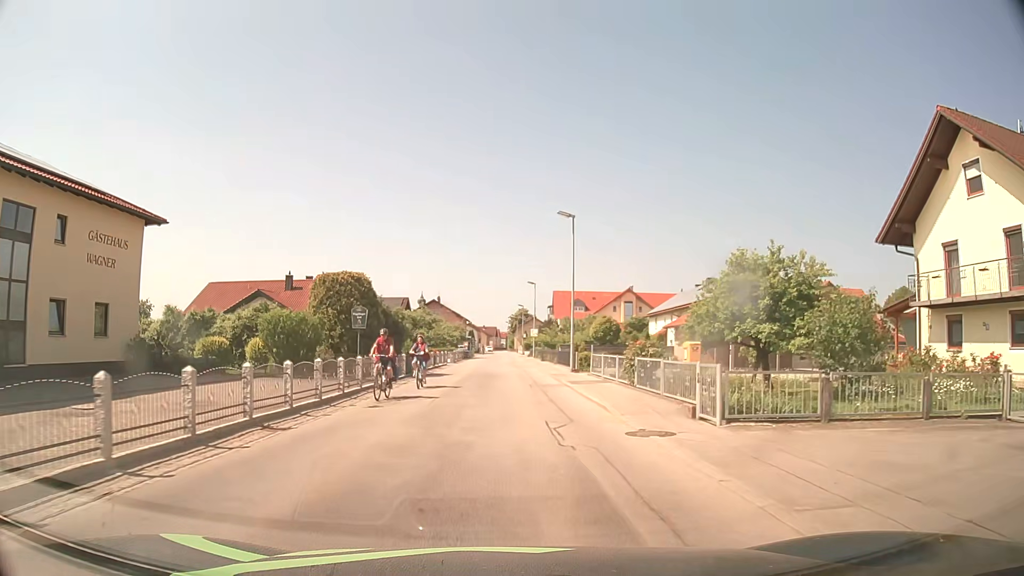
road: tertiary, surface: asphalt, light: Day
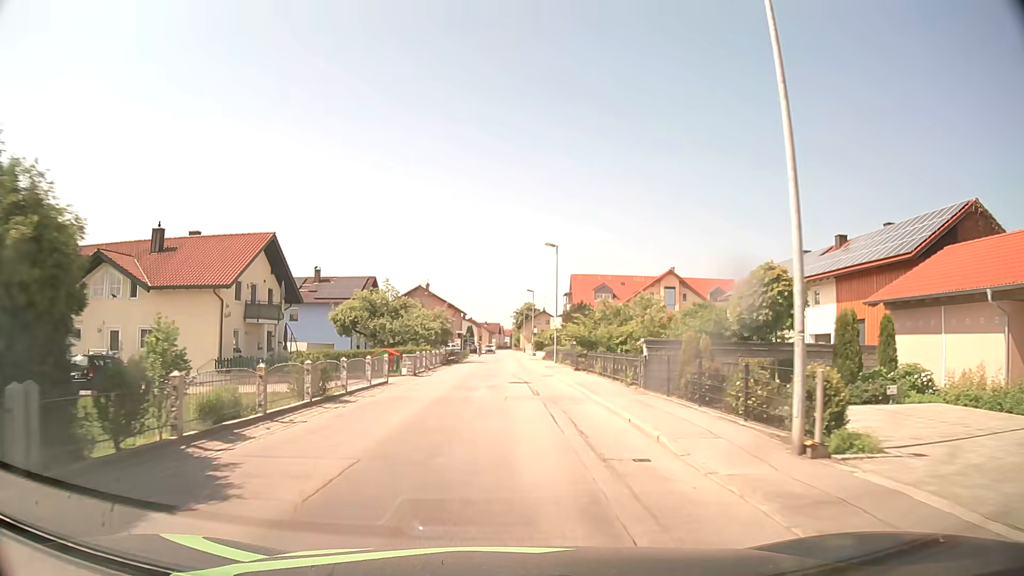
(-0.1, +26.6) m; 0°
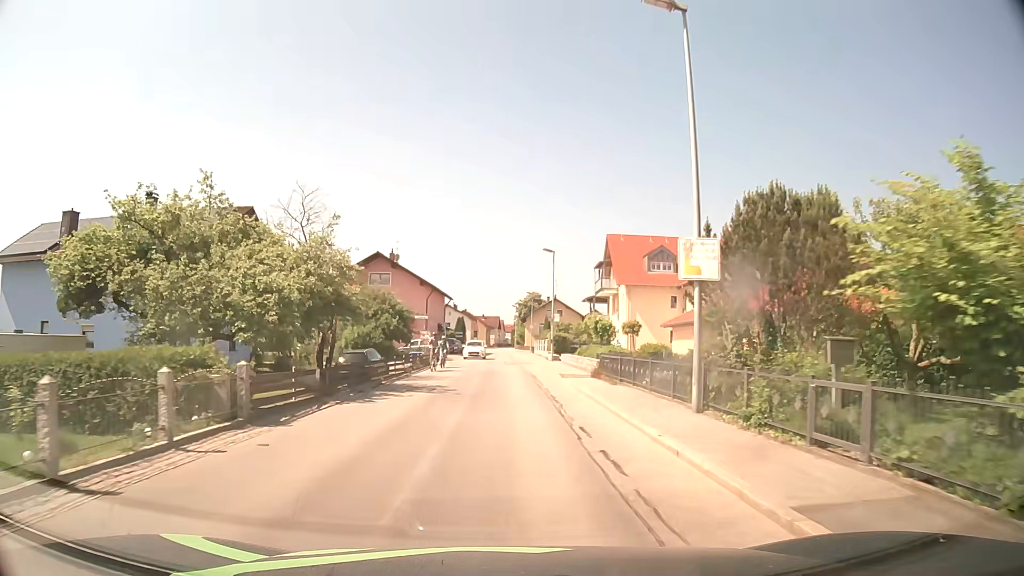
(0.0, +34.3) m; 0°
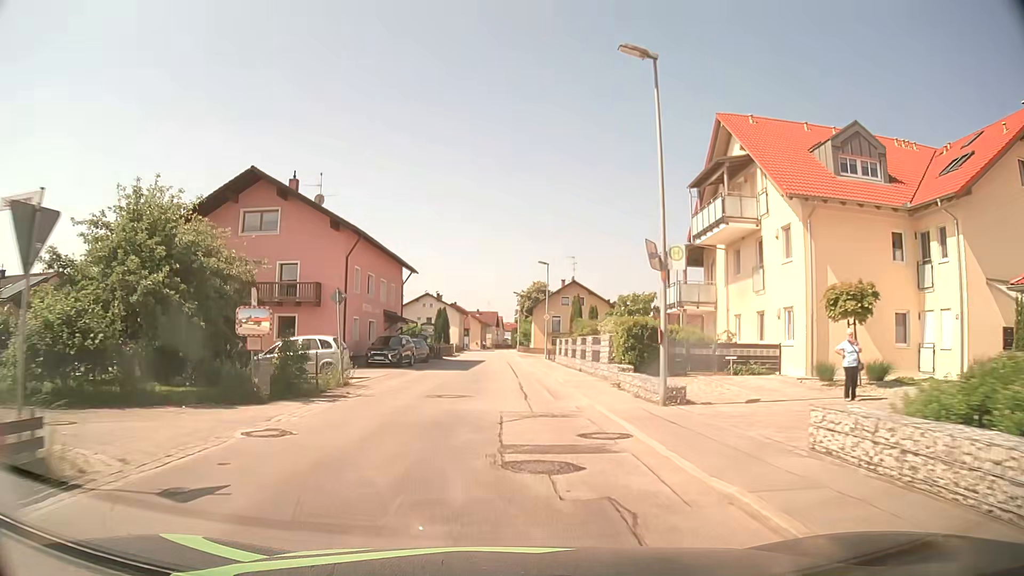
(0.0, +34.7) m; 0°
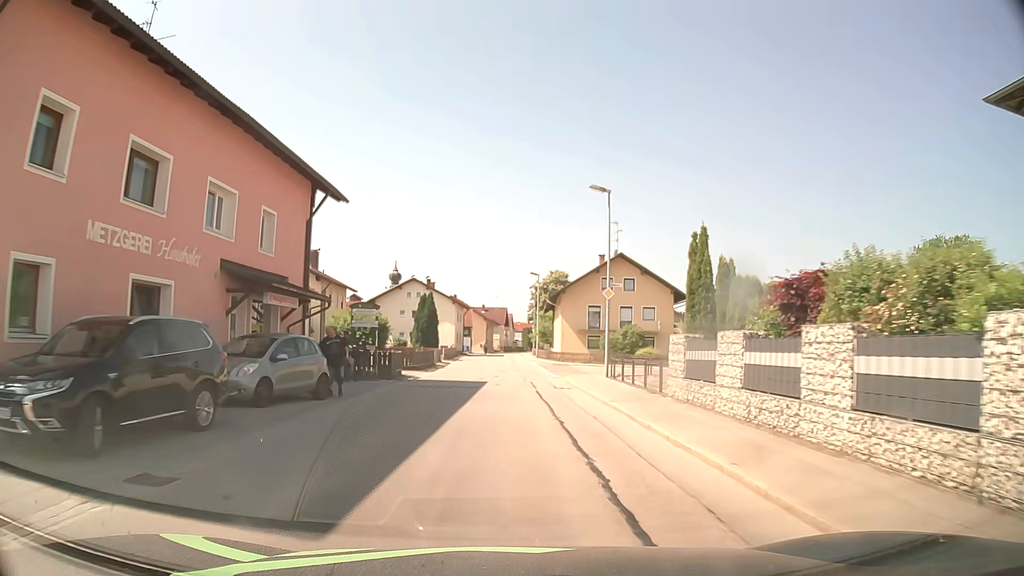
(-0.5, +27.8) m; -1°
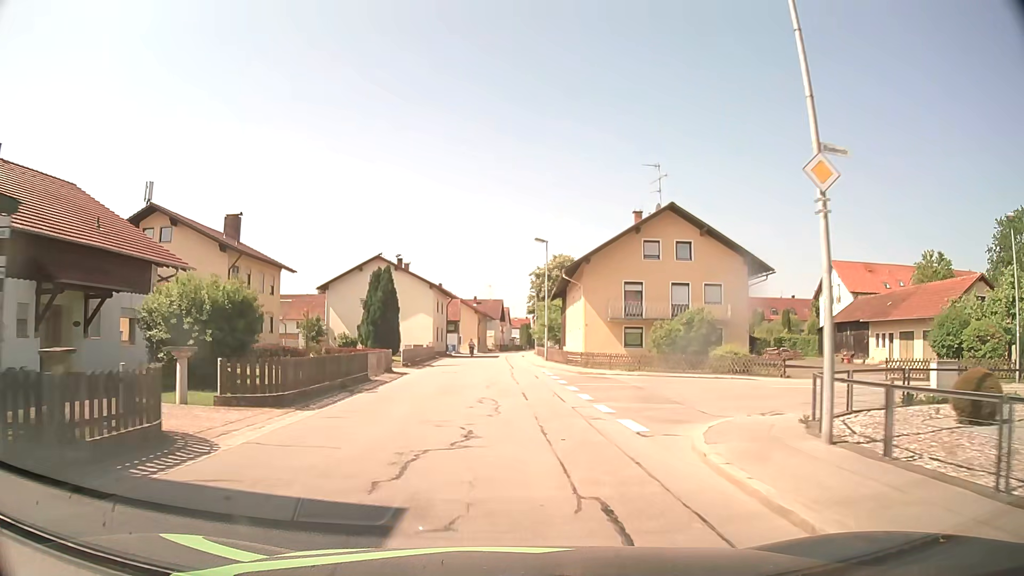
(+0.1, +20.0) m; 0°
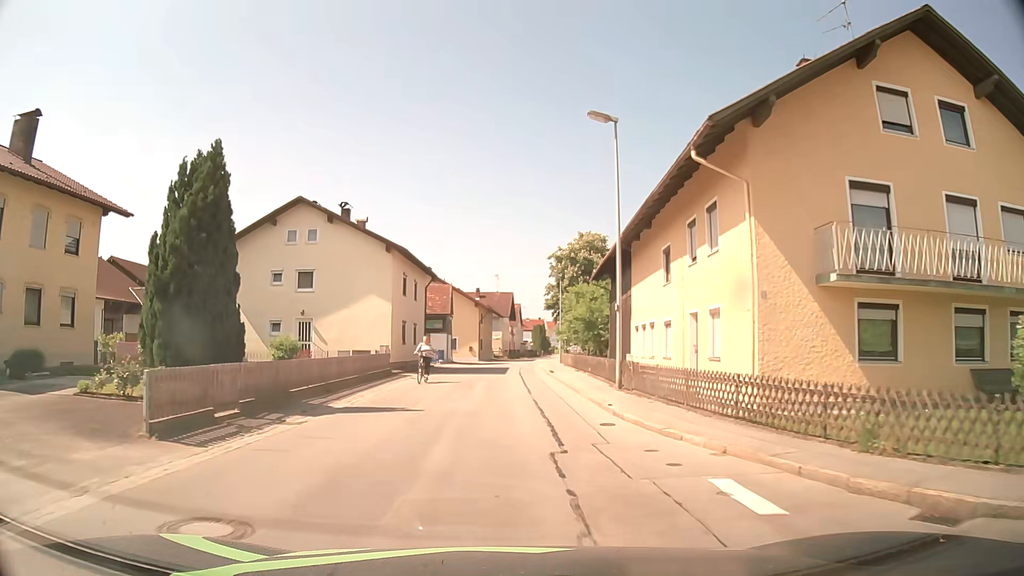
(-0.2, +26.1) m; -1°
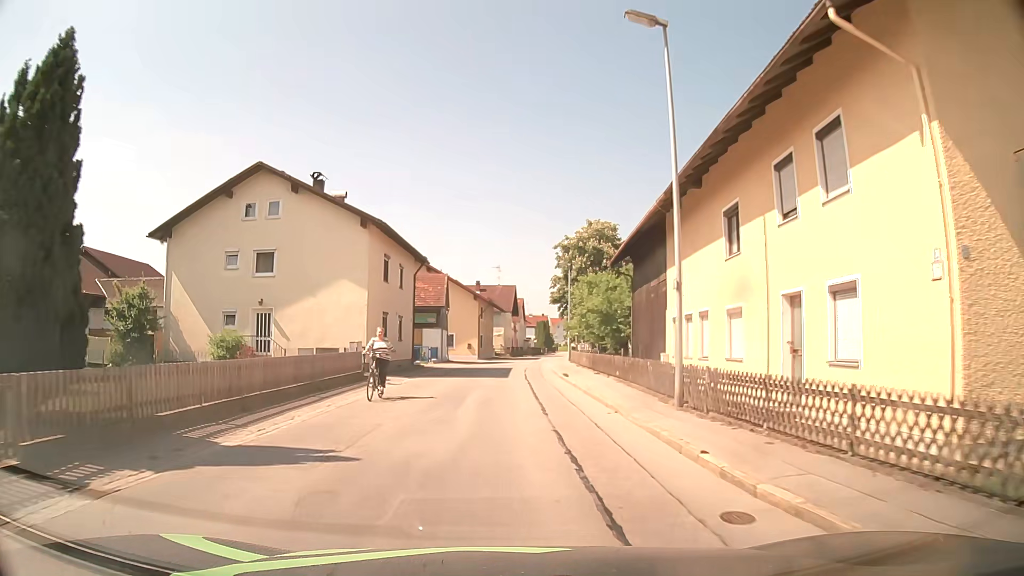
(+0.1, +6.6) m; 0°
(0, +10) (0, +20) (0, +30) (0, +40) (+1, +50) (+2, +60) (+3, +70) (+4, +80) (+6, +90) (+8, +99) m
